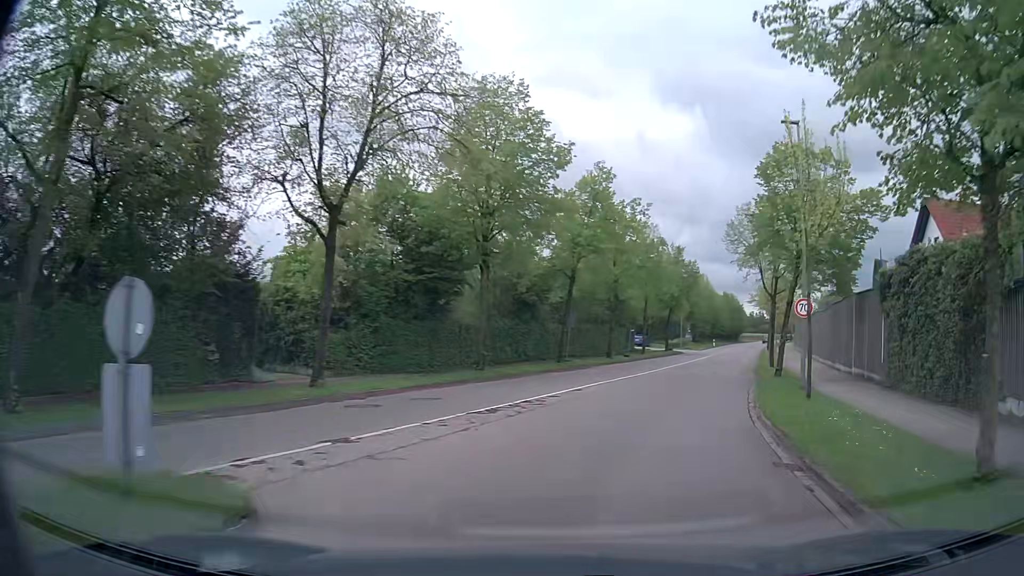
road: tertiary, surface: asphalt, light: Day
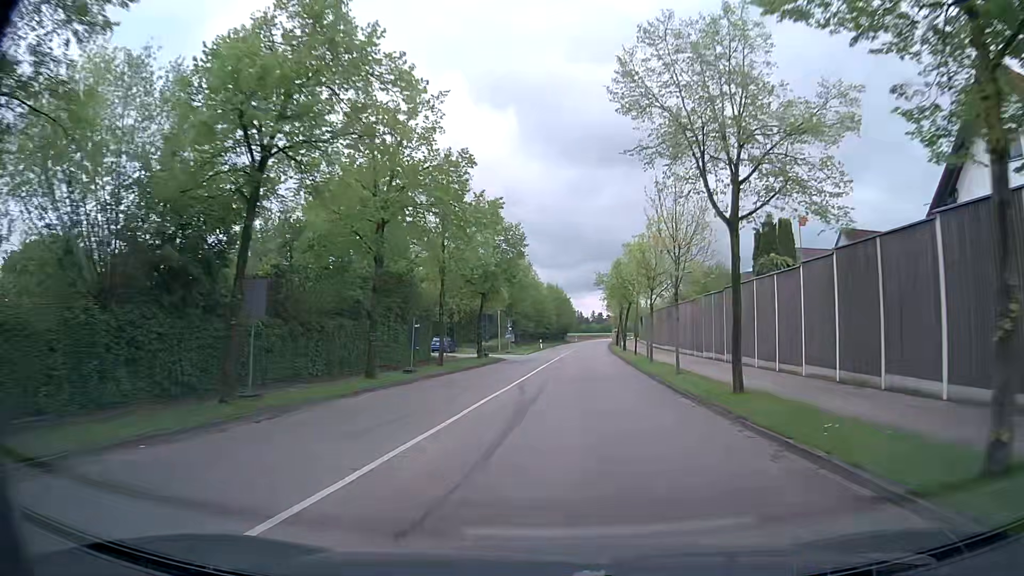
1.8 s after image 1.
(+3.7, +22.0) m; +16°
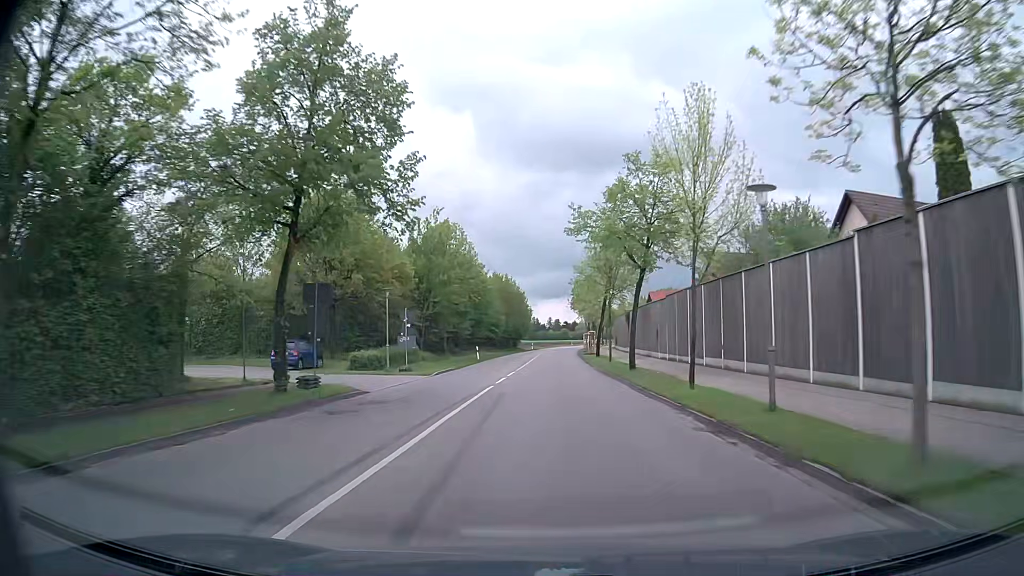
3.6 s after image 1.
(+1.1, +28.1) m; +3°
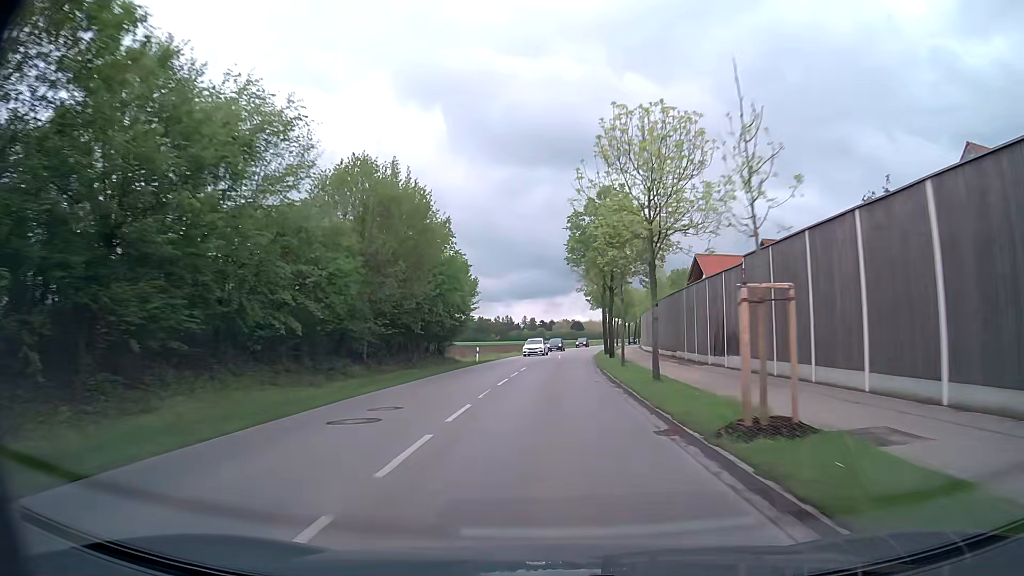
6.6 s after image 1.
(+1.0, +56.5) m; +2°
(0, +10) (0, +20) (0, +30) (+1, +40) (+2, +50) (+2, +60) (+3, +70) (+5, +80) (+6, +90) (+7, +100) m
